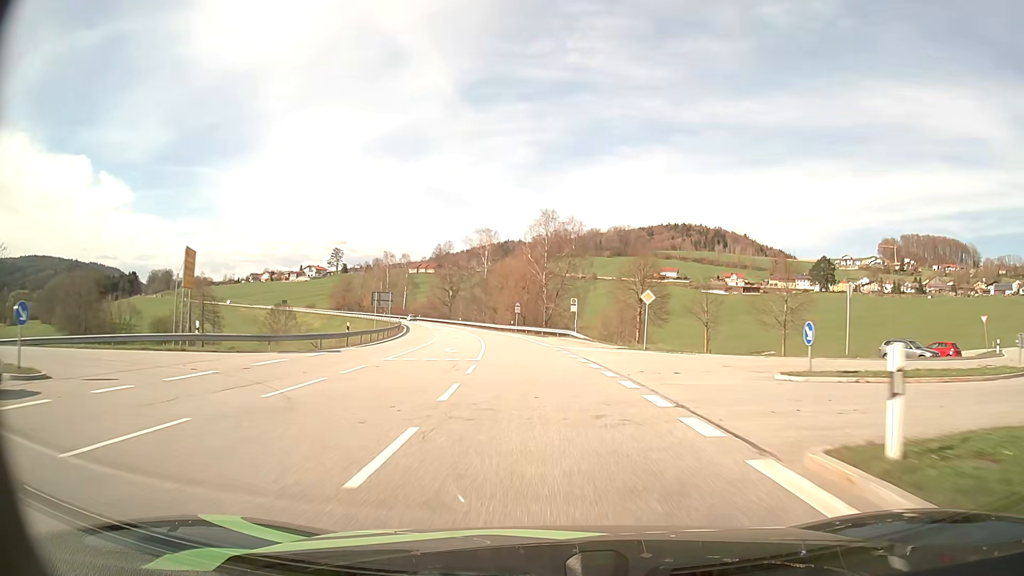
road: secondary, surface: asphalt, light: Day
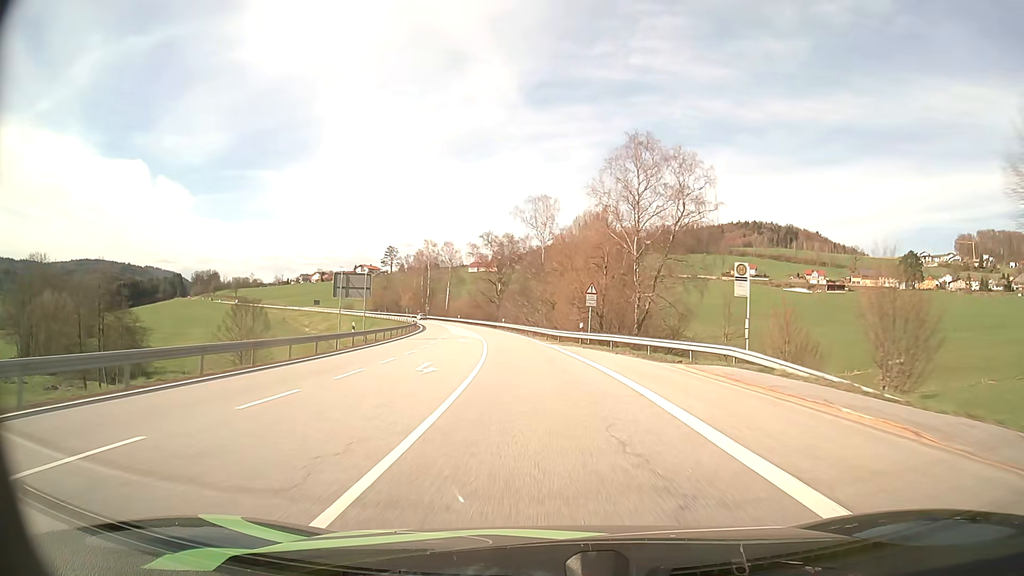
(-1.9, +37.0) m; -6°
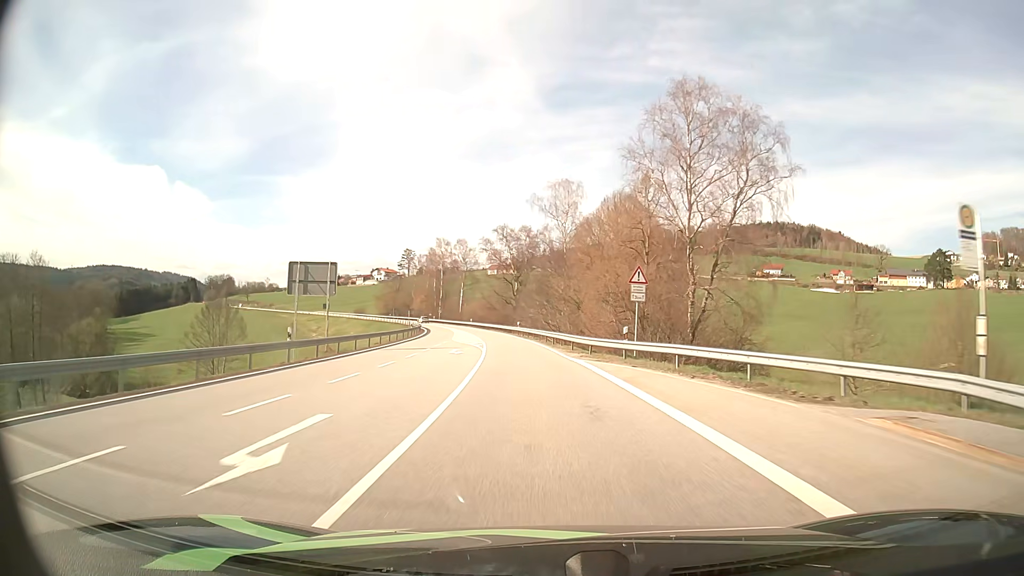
(-0.2, +12.6) m; -2°
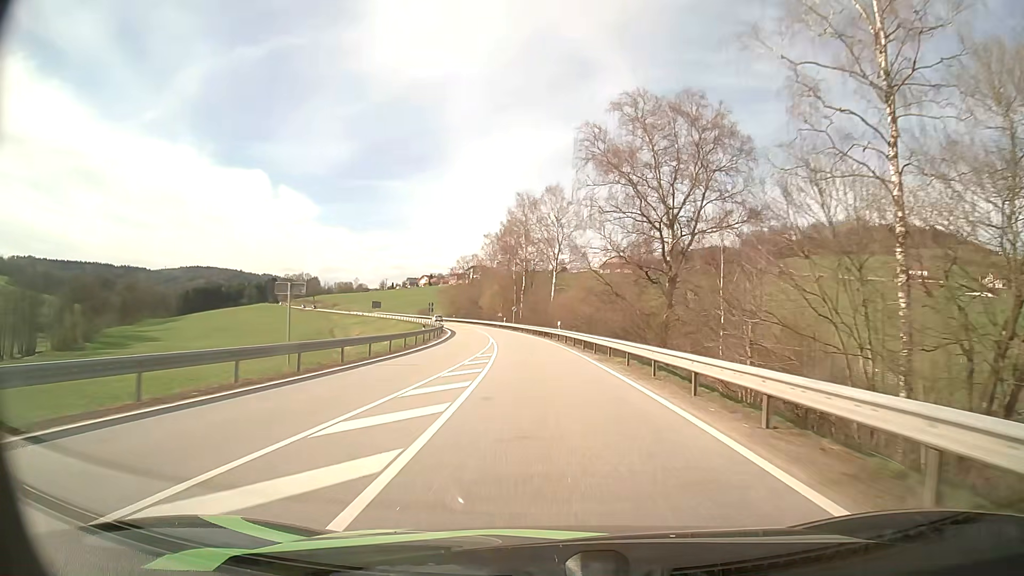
(-5.4, +63.8) m; -10°
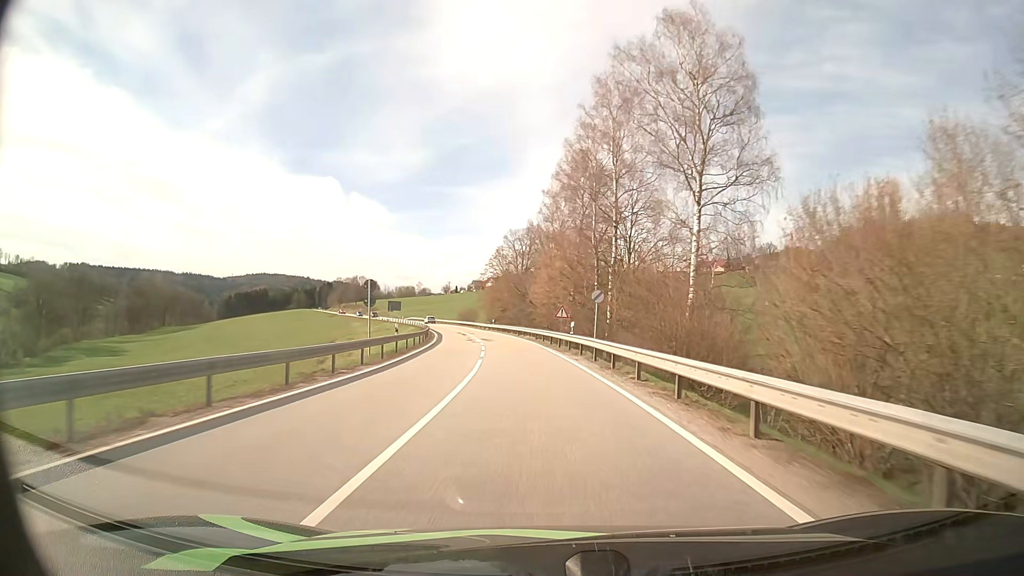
(-2.6, +52.5) m; -6°
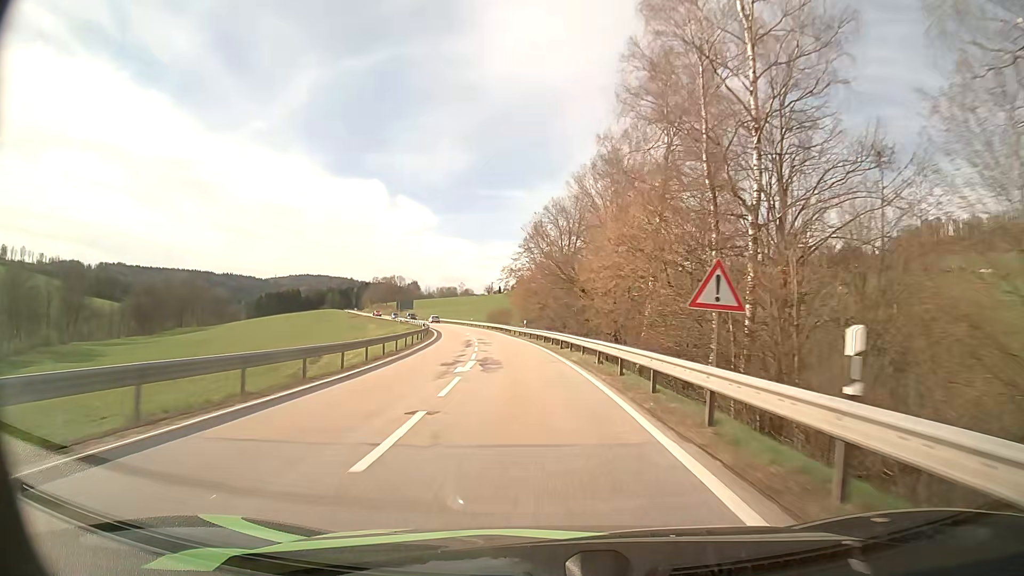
(-0.9, +26.8) m; -4°
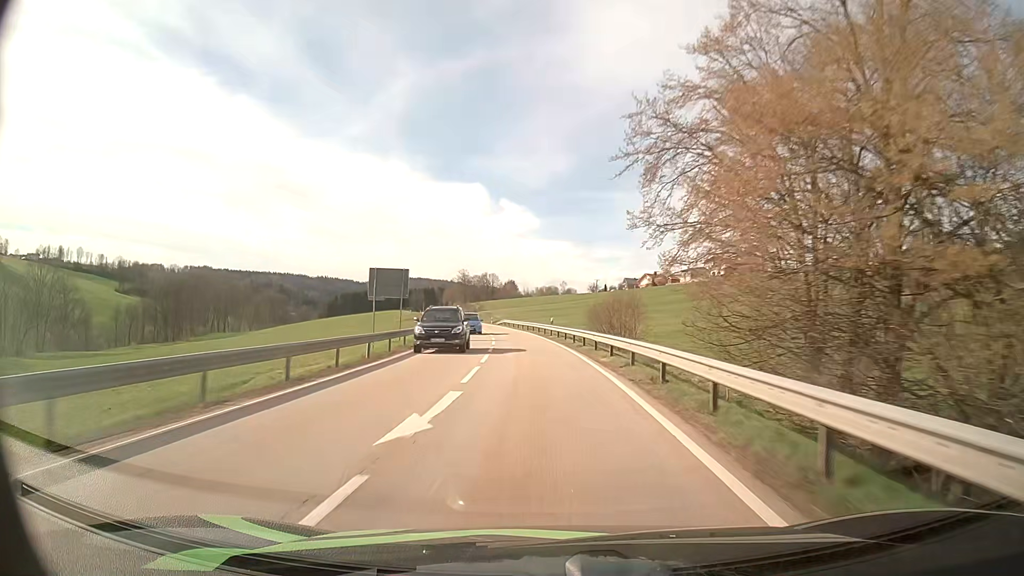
(-4.2, +55.4) m; -9°
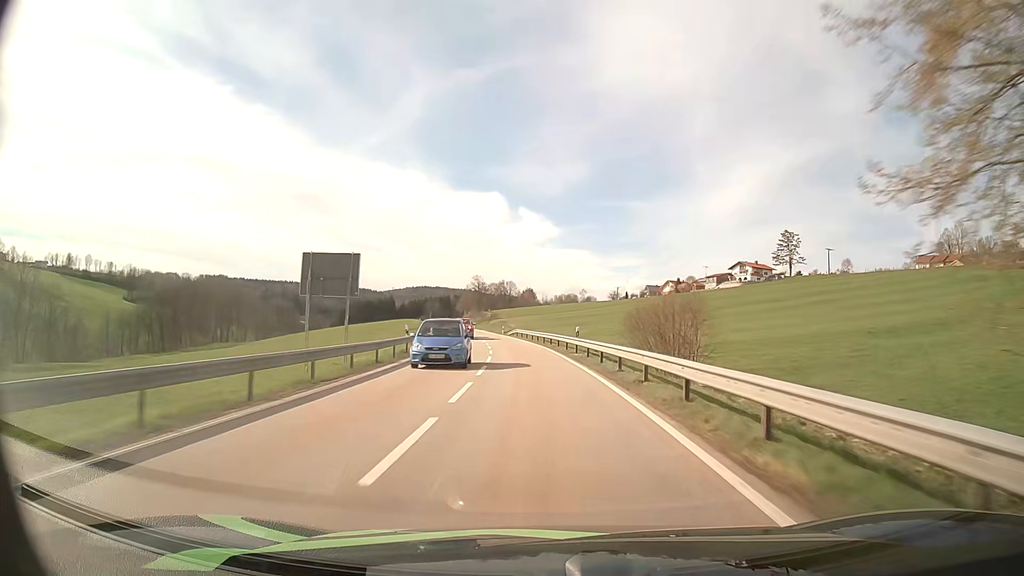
(-0.2, +14.2) m; -1°
(0, +10) (0, +20) (-1, +30) (-2, +40) (-3, +50) (-4, +60) (-6, +70) (-7, +80) (-9, +89) (-11, +99) m
